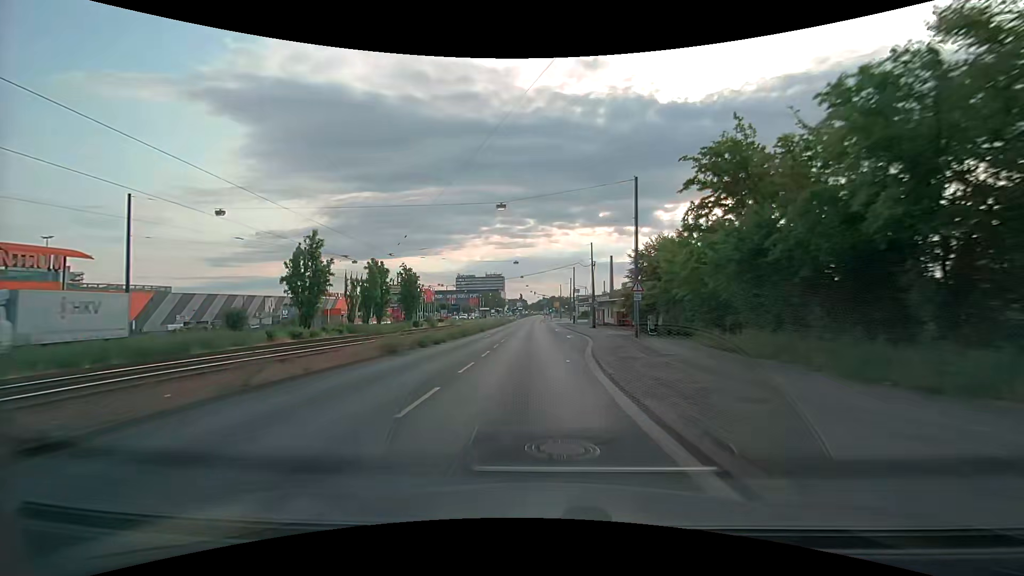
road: primary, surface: asphalt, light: Day
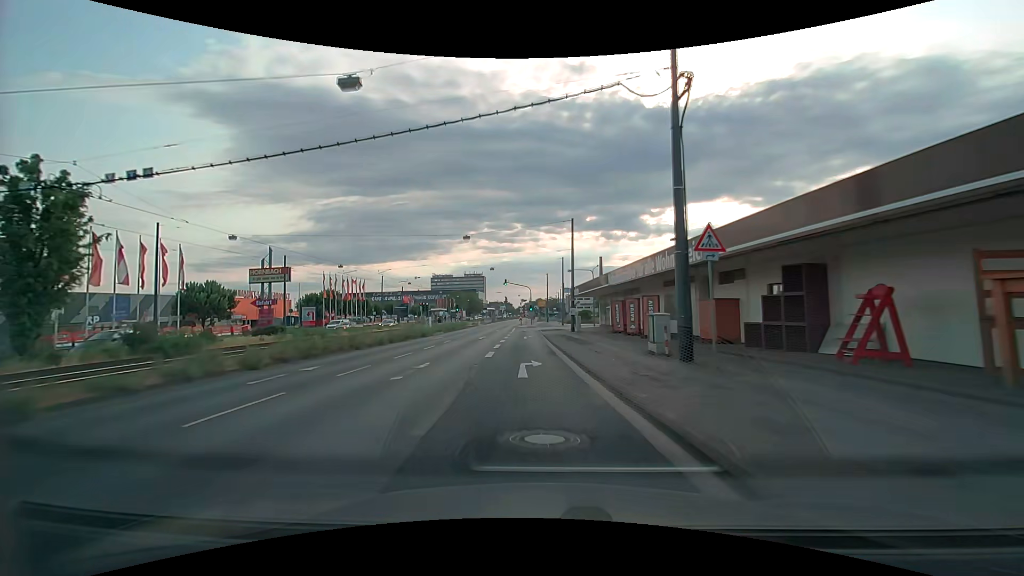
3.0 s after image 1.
(+1.6, +47.3) m; +2°
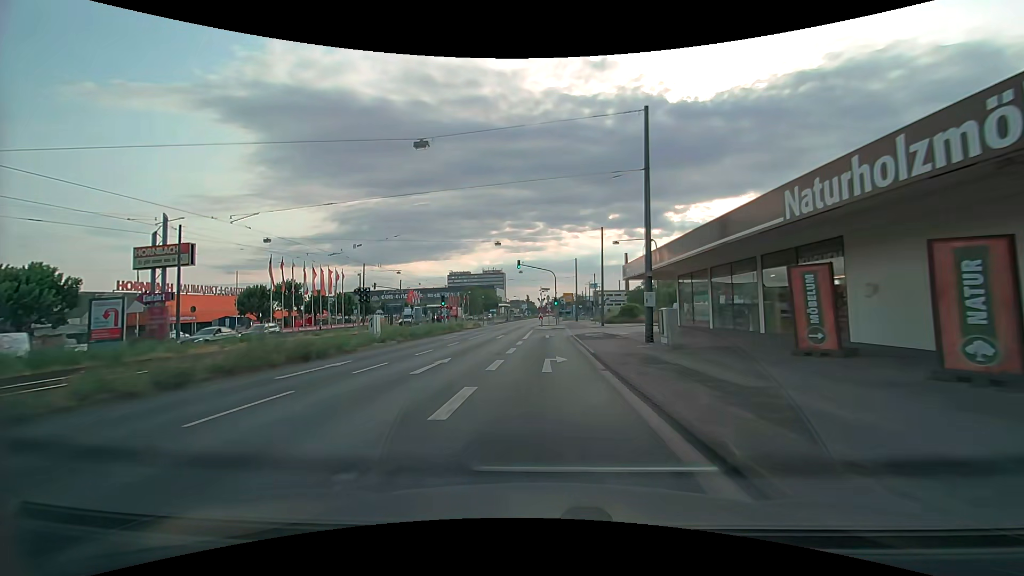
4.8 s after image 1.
(-0.9, +23.9) m; -3°
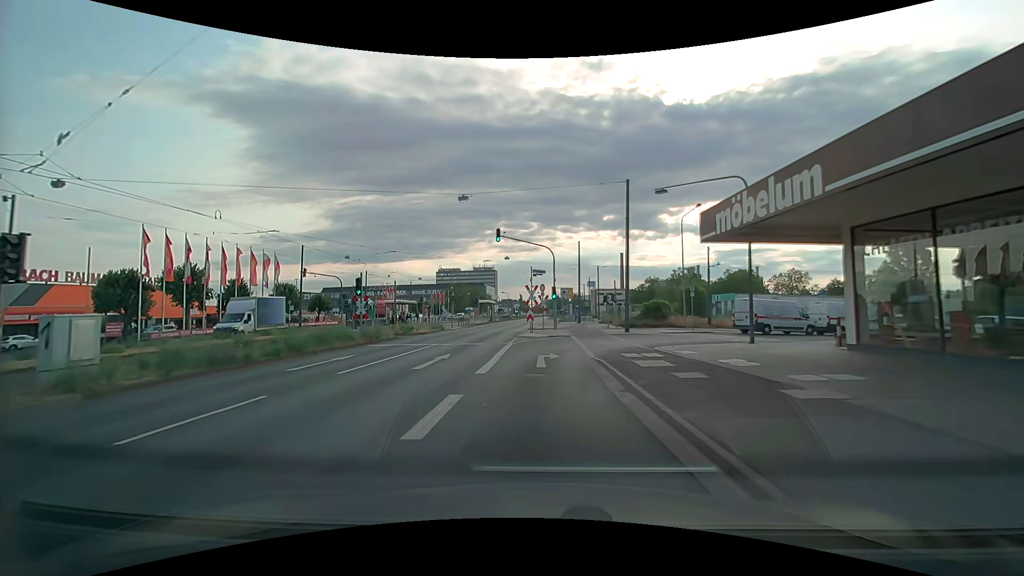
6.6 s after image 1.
(-0.1, +18.9) m; 0°
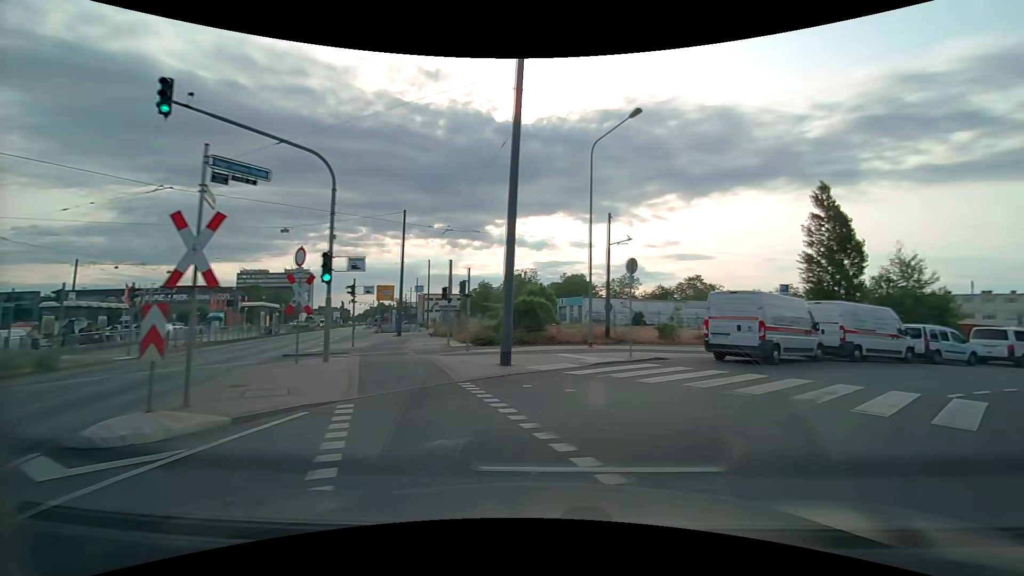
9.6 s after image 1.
(+1.3, +21.3) m; +18°
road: unclassified
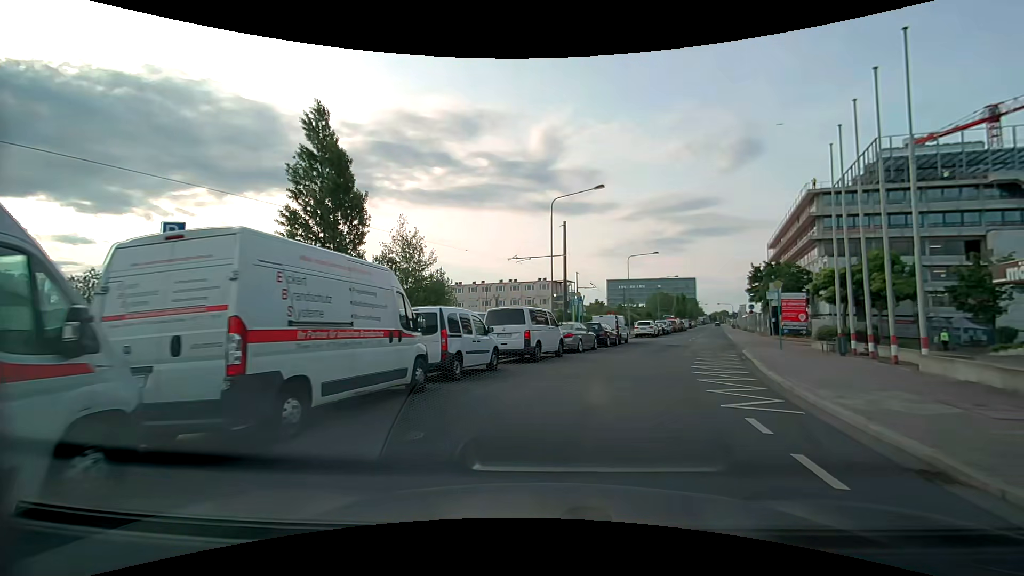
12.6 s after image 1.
(+8.7, +15.9) m; +51°
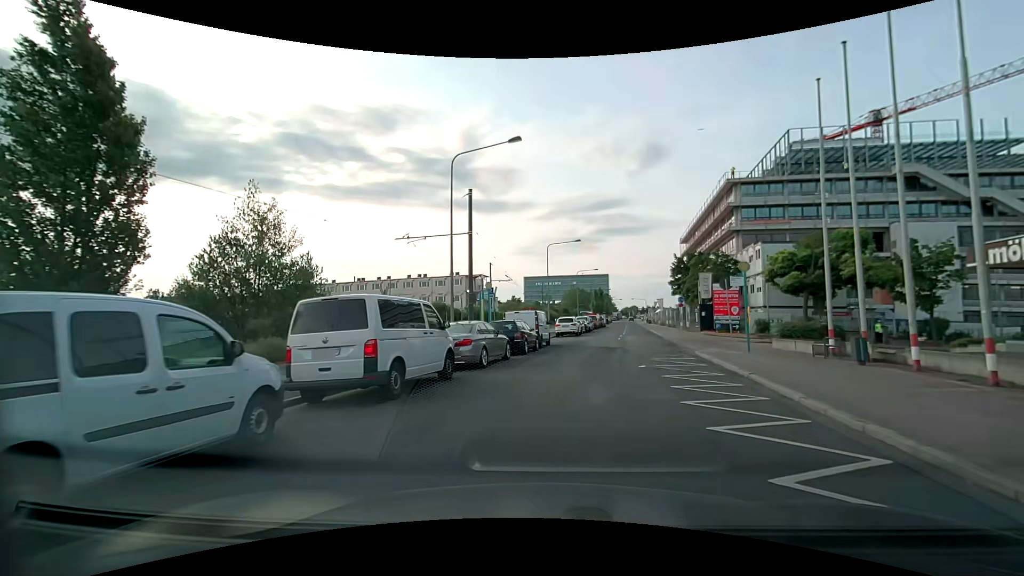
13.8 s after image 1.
(+0.6, +8.3) m; +9°
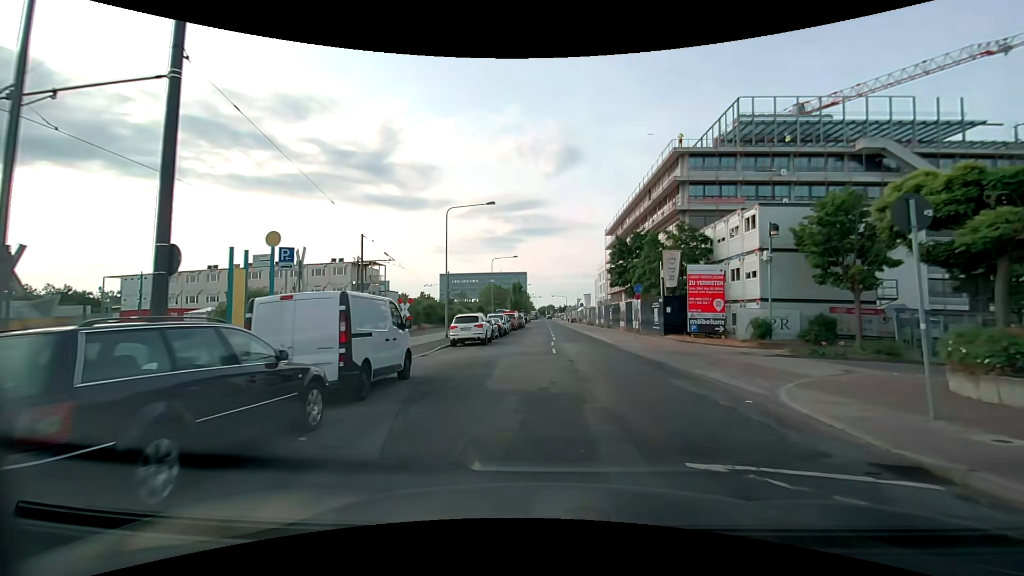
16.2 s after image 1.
(+1.4, +16.6) m; +10°
(+1, +10) (+6, +18) (+15, +22) (+25, +22) (+35, +22) (+45, +21) (+55, +21) (+65, +21) (+75, +22) (+85, +20) m
